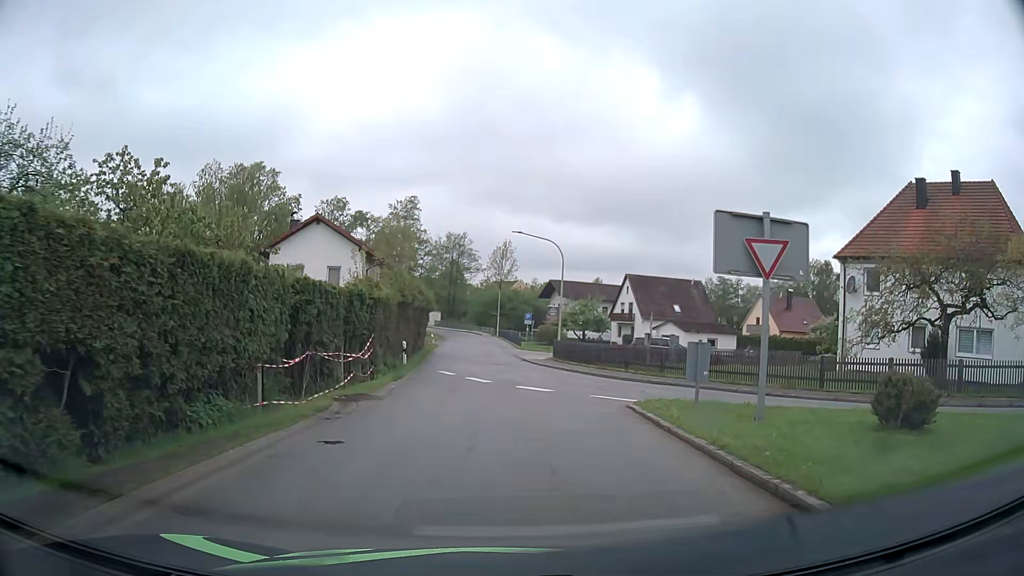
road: tertiary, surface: asphalt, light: Day
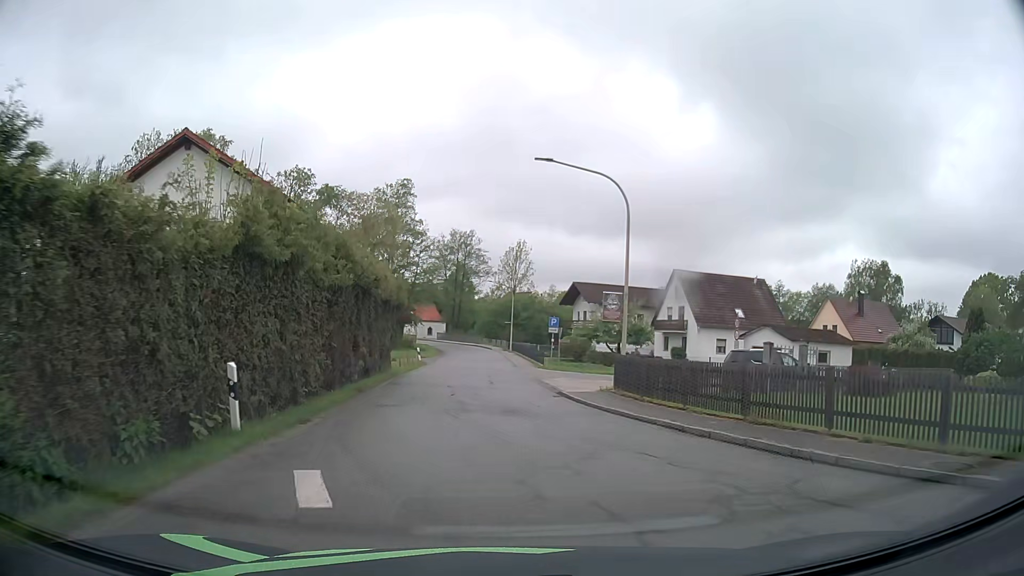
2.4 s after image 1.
(-0.1, +17.9) m; 0°
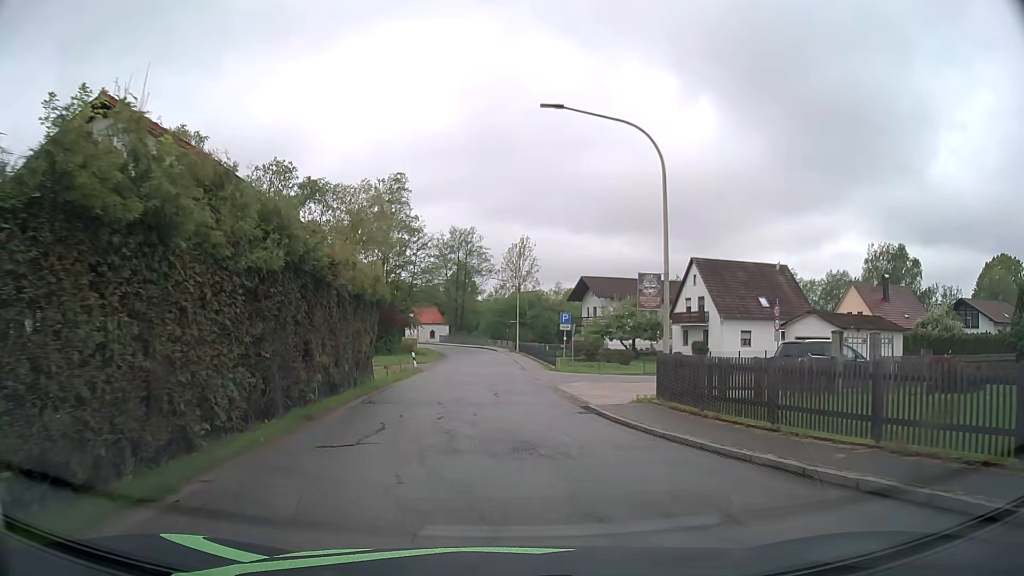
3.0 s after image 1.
(0.0, +5.1) m; 0°
(0, +10) (-1, +20) (-1, +30) (-1, +40) (-2, +50) (-2, +60) (-3, +70) (-6, +80) (-9, +89) (-14, +98) m
